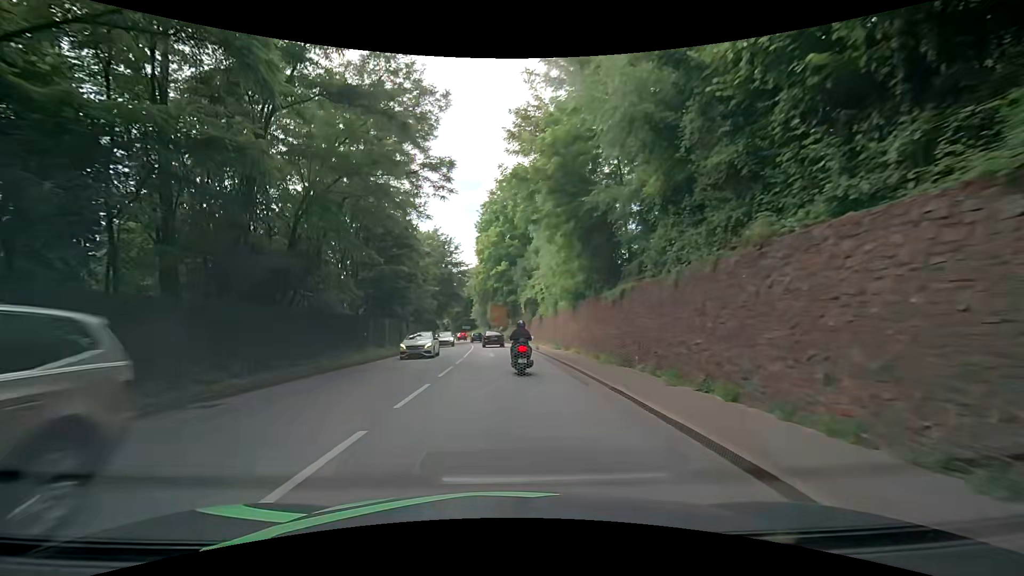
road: primary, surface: asphalt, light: Day
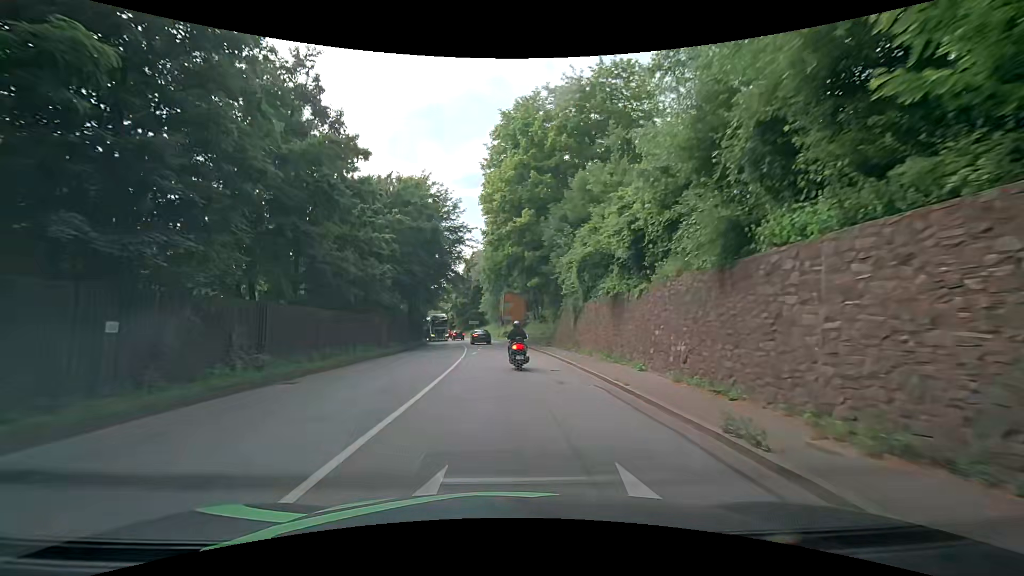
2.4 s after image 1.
(-1.1, +26.6) m; -3°
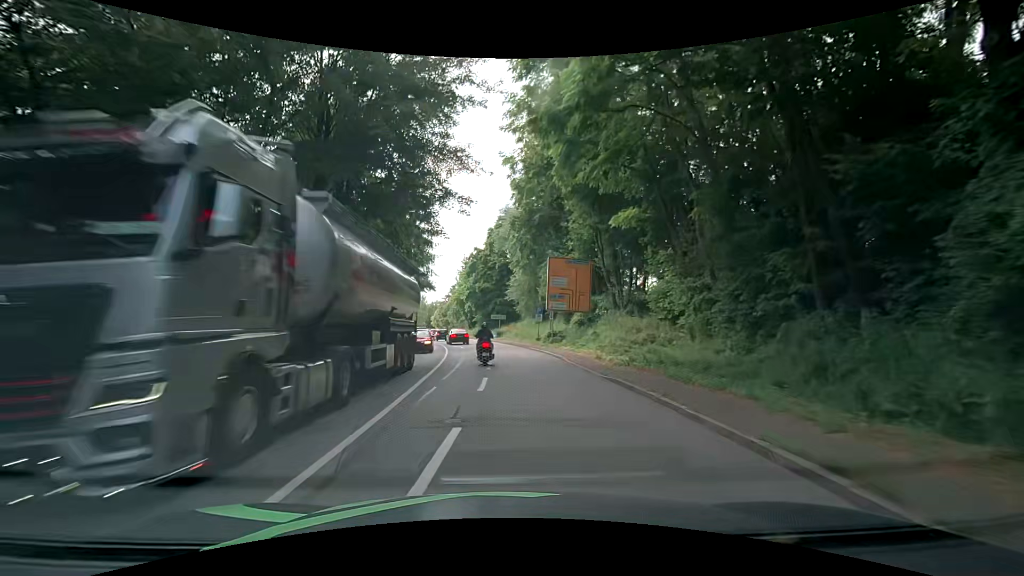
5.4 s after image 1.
(-0.9, +34.8) m; -4°
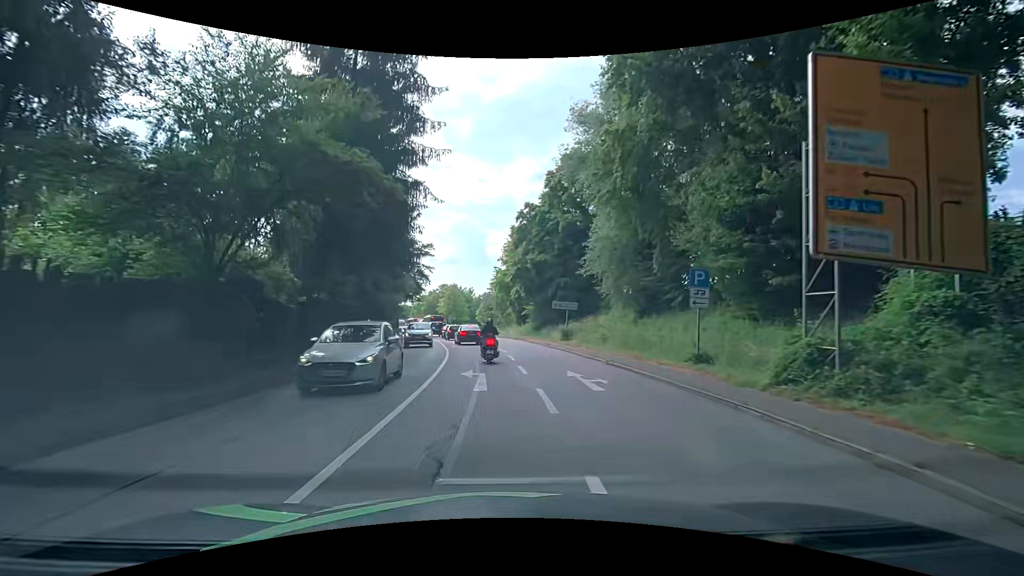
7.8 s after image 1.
(-1.5, +27.1) m; -6°
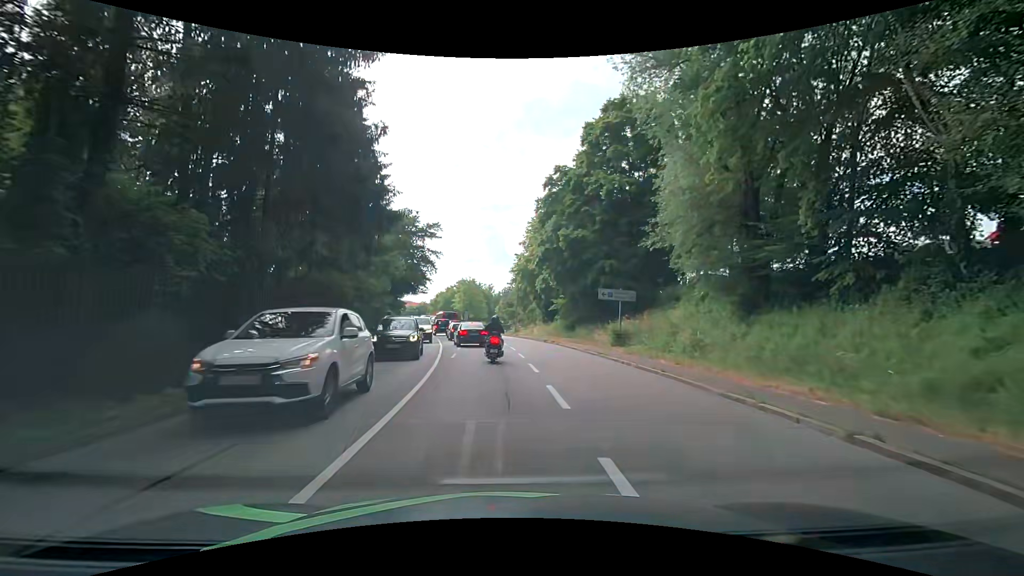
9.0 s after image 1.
(-0.3, +11.6) m; -2°
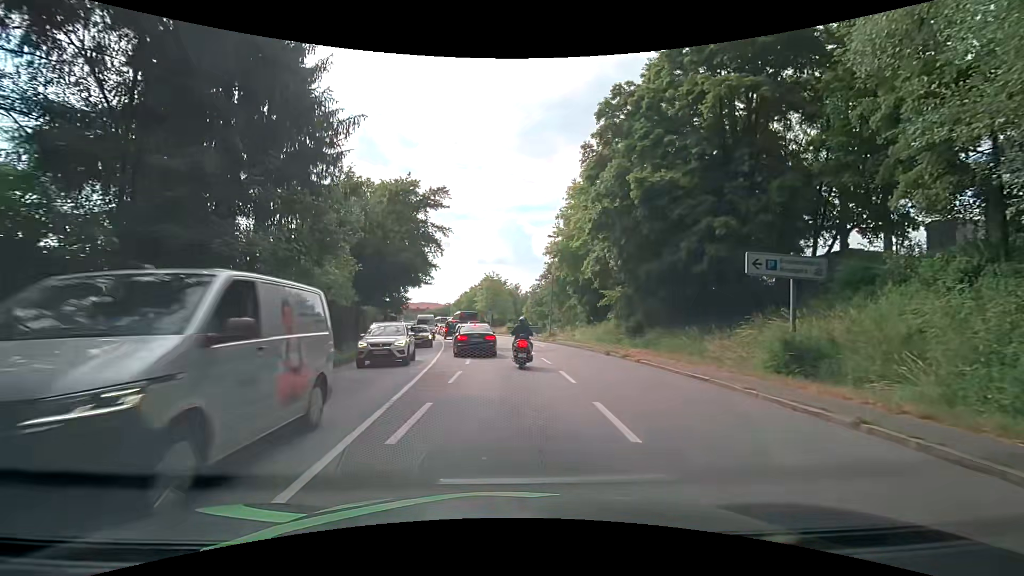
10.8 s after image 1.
(-0.3, +13.9) m; -2°
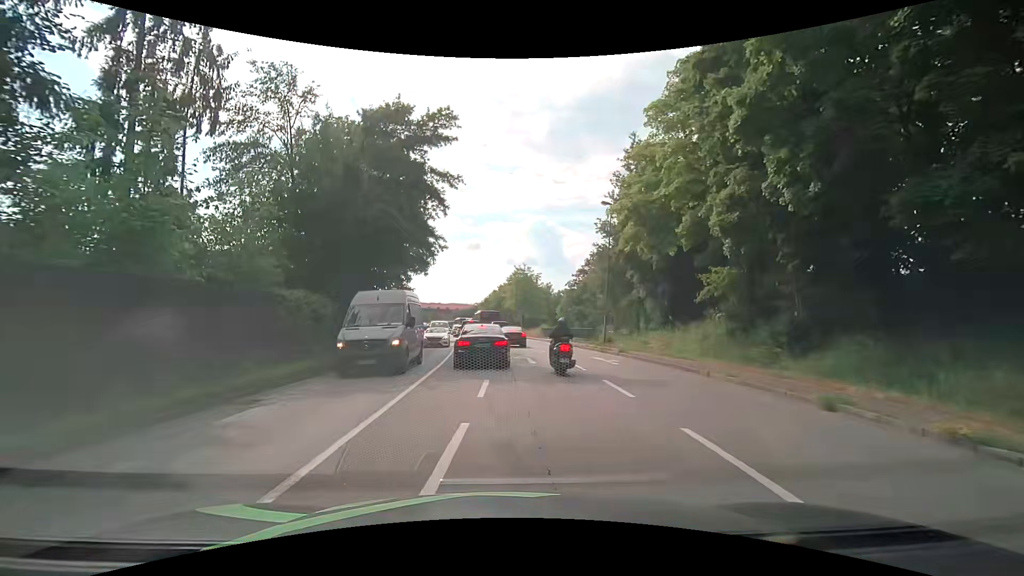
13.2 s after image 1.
(-0.6, +13.6) m; -4°
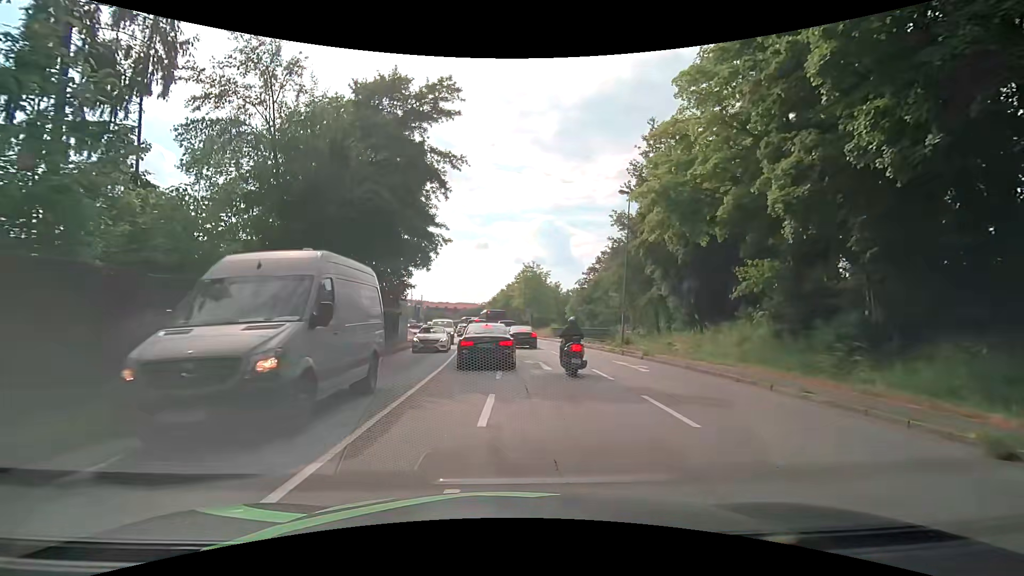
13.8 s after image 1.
(0.0, +2.8) m; -2°
